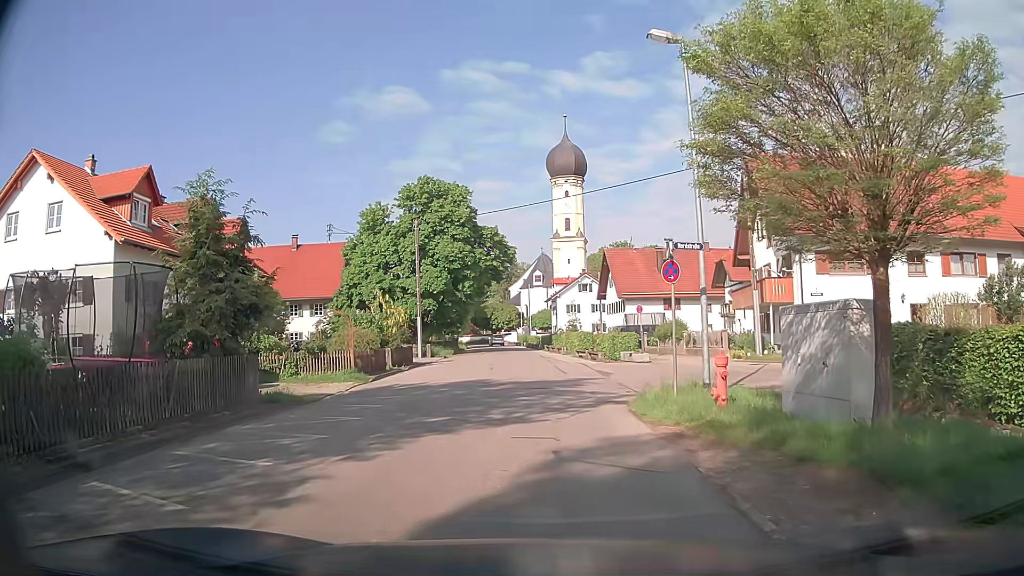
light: Day
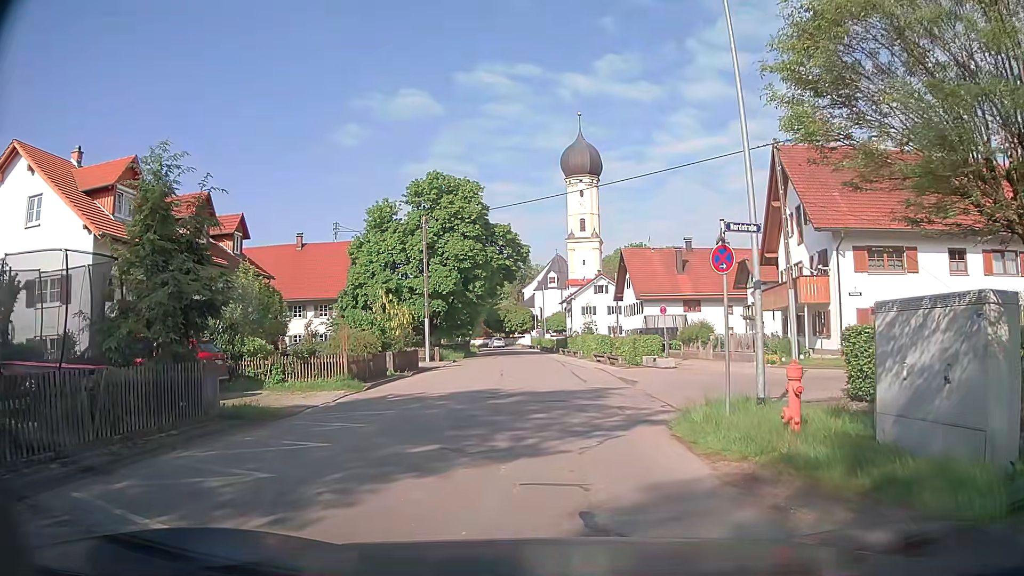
(0.0, +2.6) m; -1°
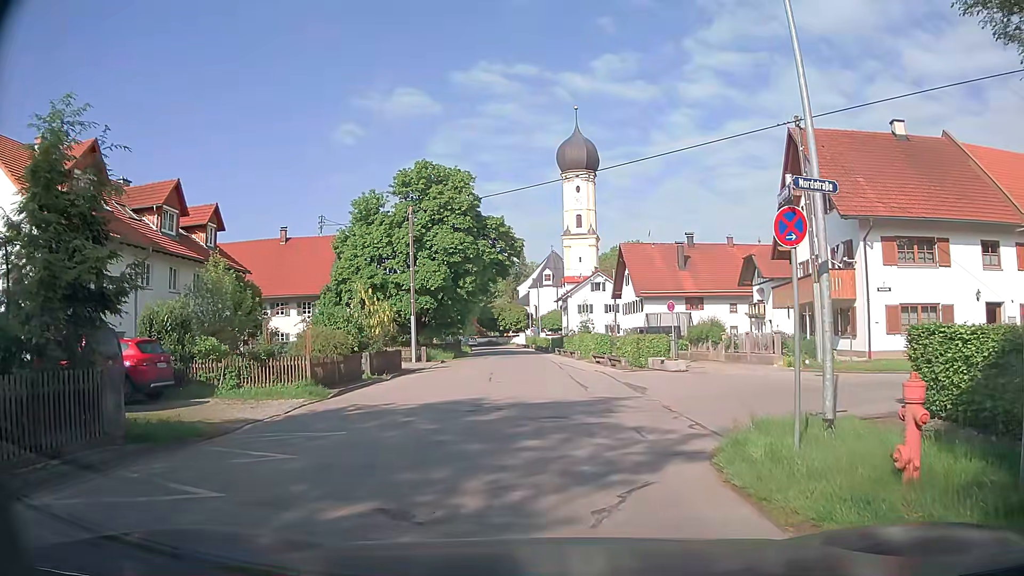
(0.0, +3.0) m; -1°
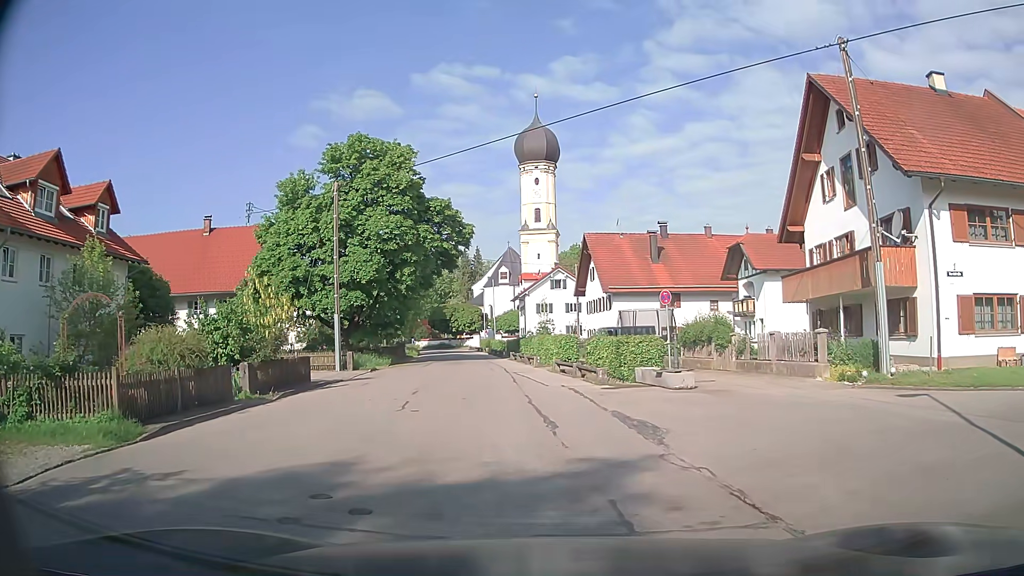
(+0.3, +7.3) m; +6°
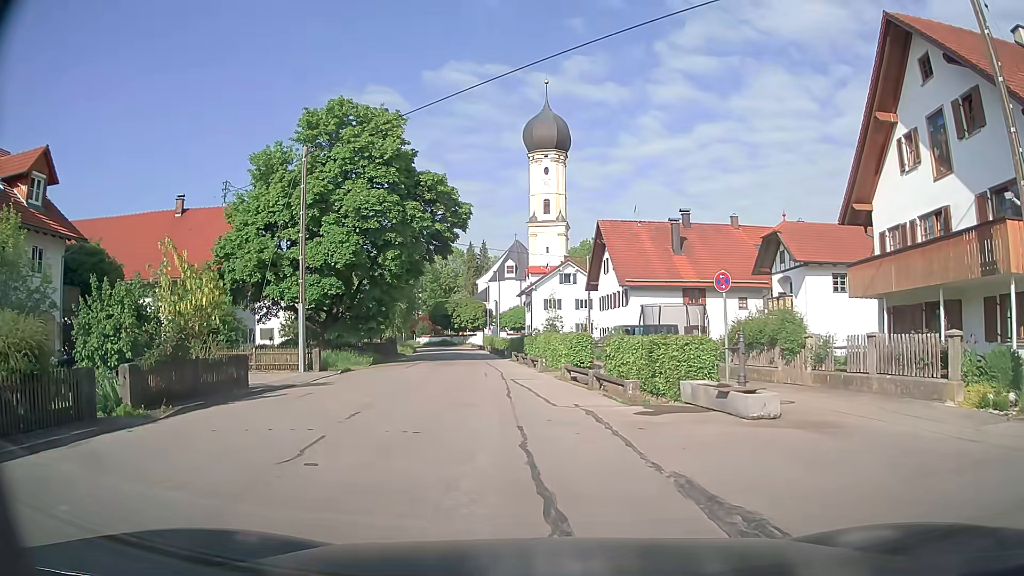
(-0.1, +5.8) m; -1°
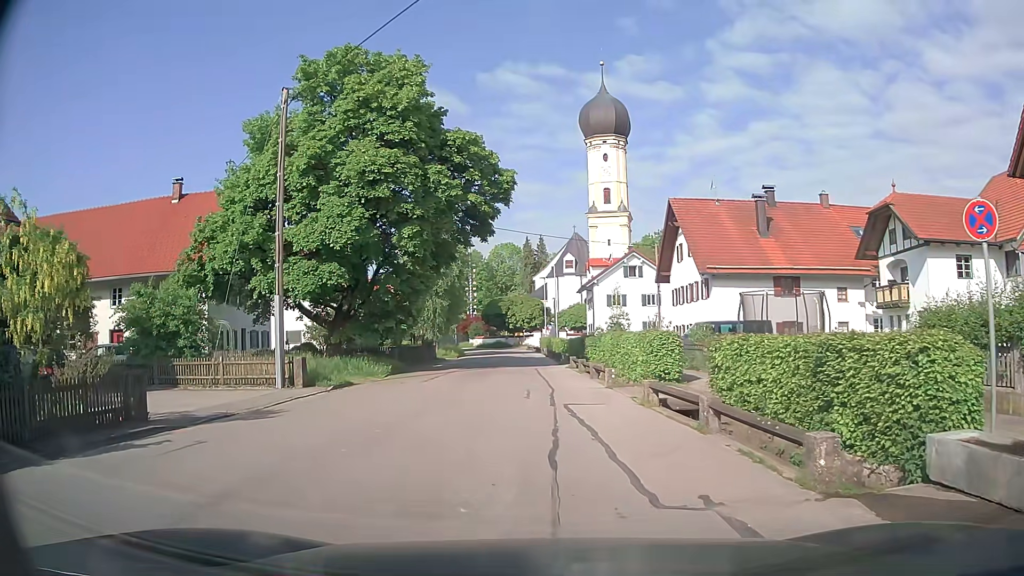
(-0.1, +7.7) m; -6°
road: residential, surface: asphalt
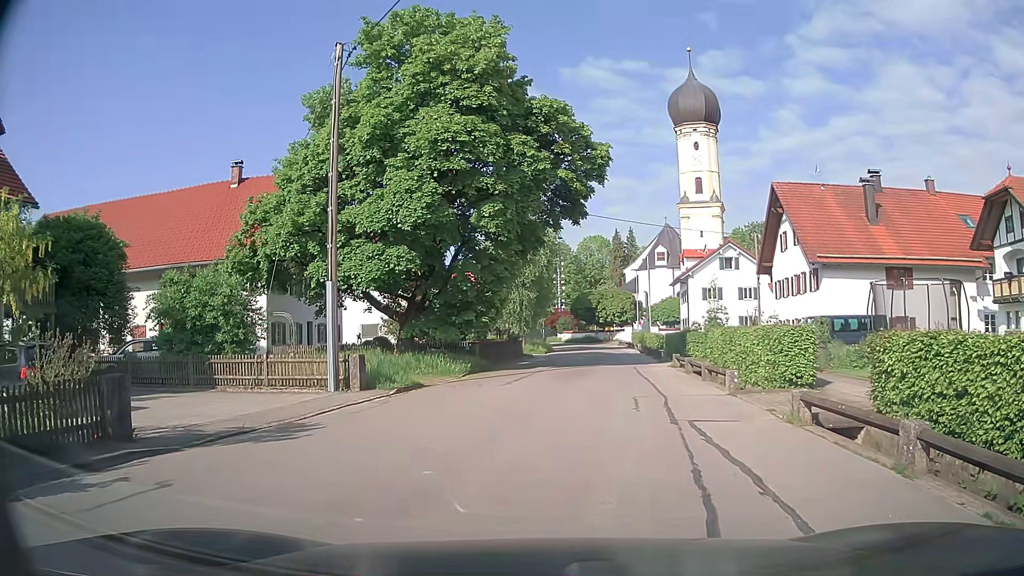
(-0.2, +3.1) m; -6°
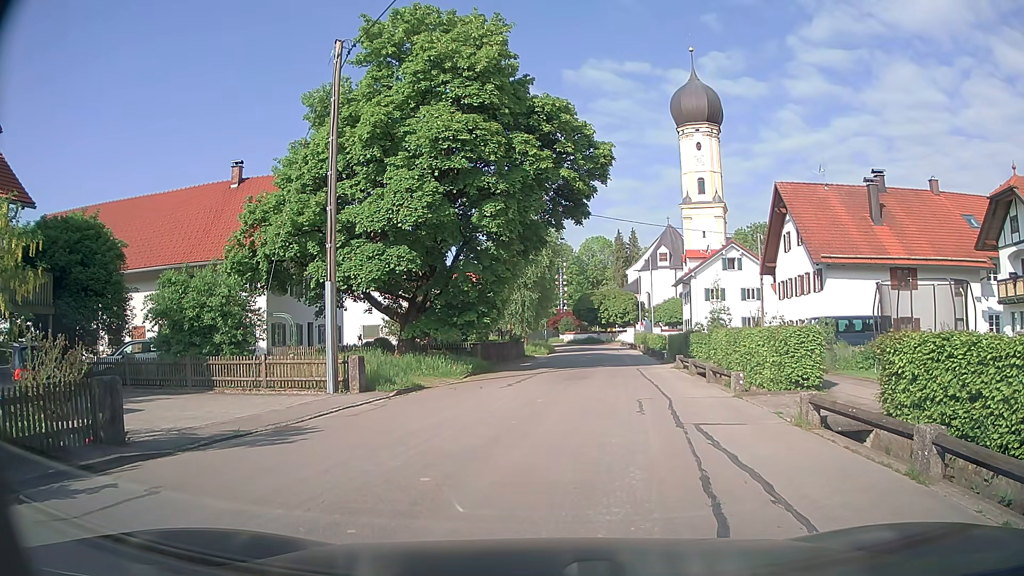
(0.0, +0.3) m; 0°
